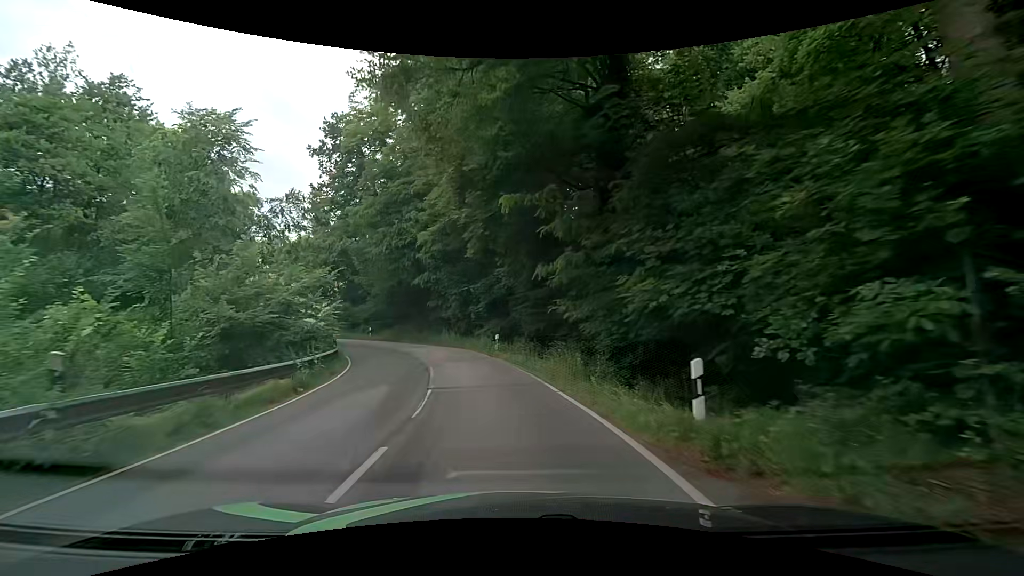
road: tertiary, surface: asphalt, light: Day
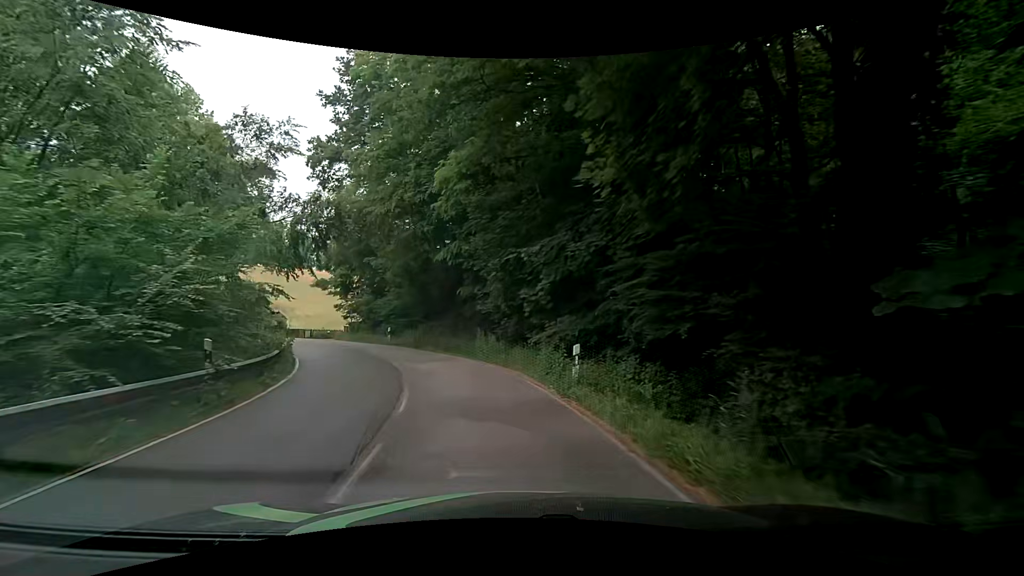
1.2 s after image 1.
(-0.7, +12.8) m; -7°
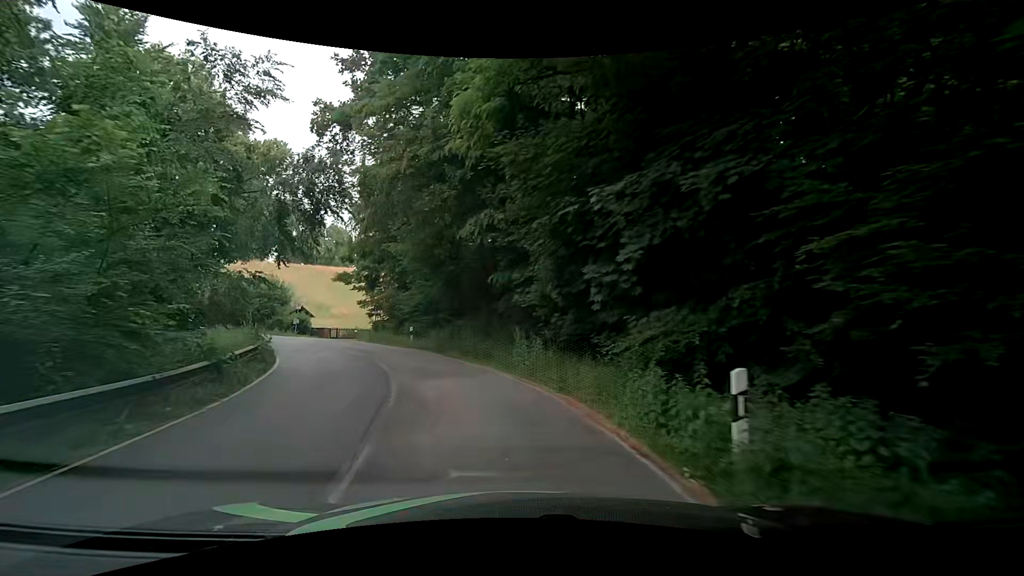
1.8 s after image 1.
(-0.3, +5.9) m; -4°
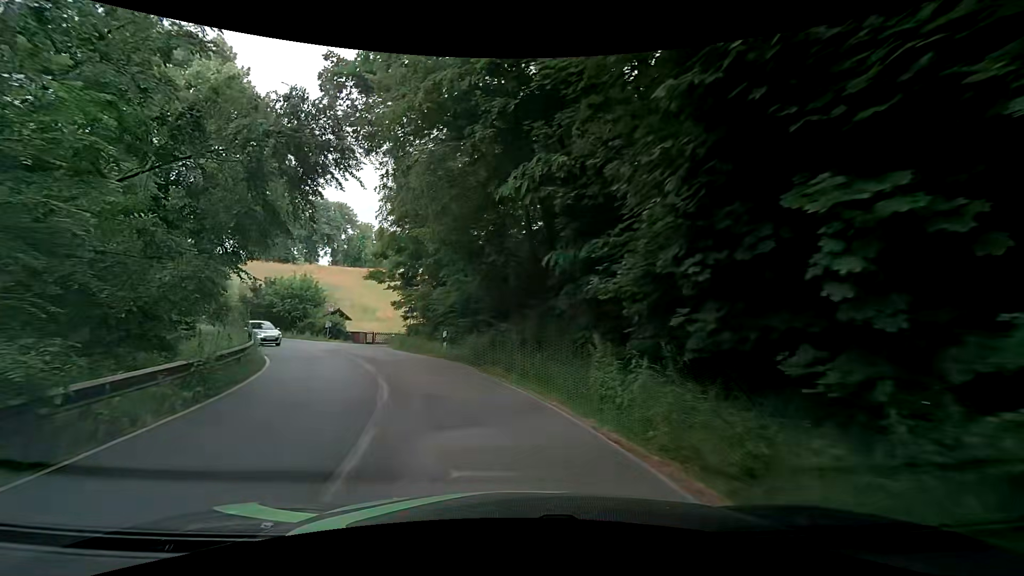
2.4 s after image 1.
(-0.3, +5.5) m; -6°
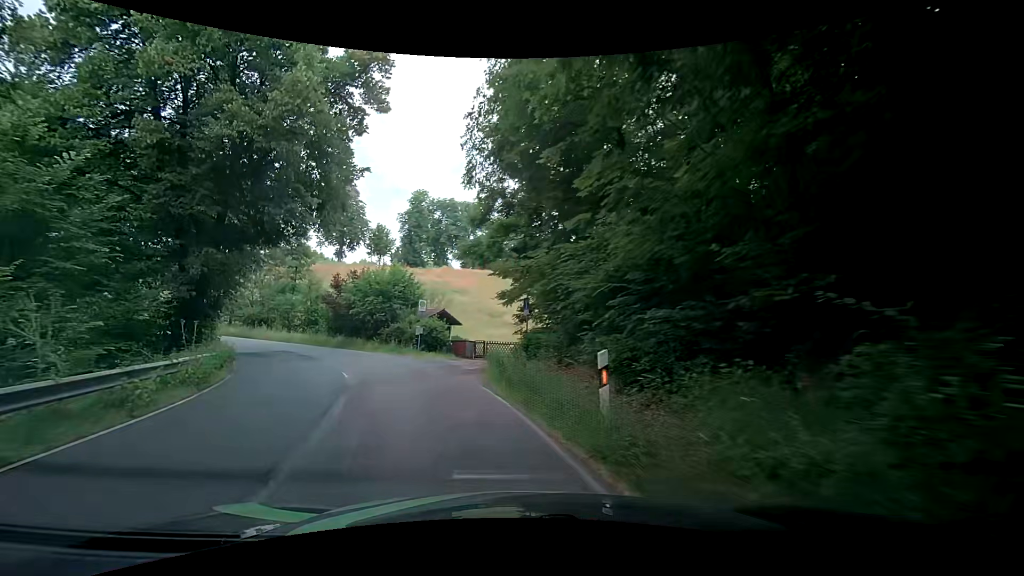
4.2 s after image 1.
(-1.9, +14.6) m; -15°
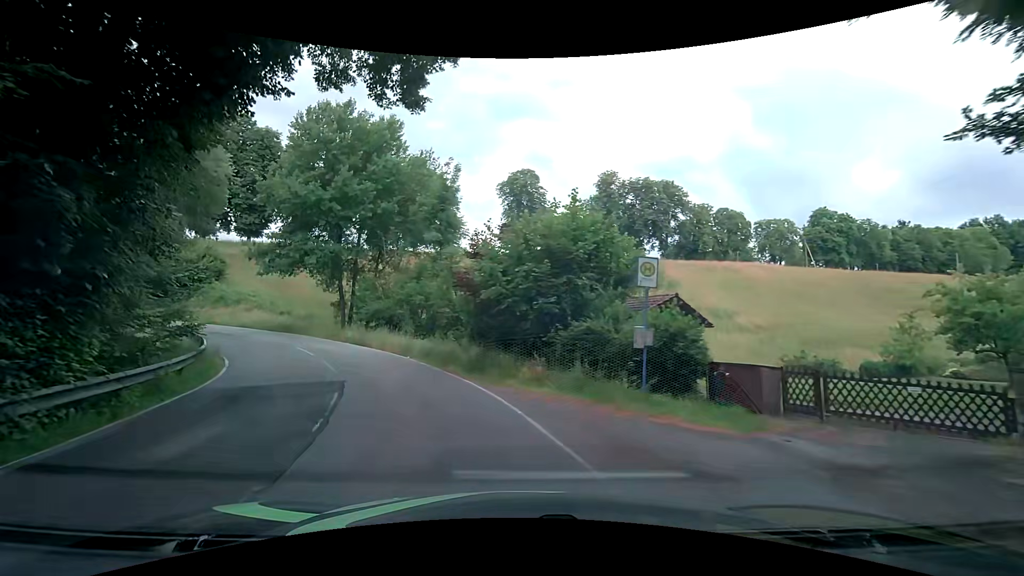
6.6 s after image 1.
(-3.5, +17.5) m; -22°
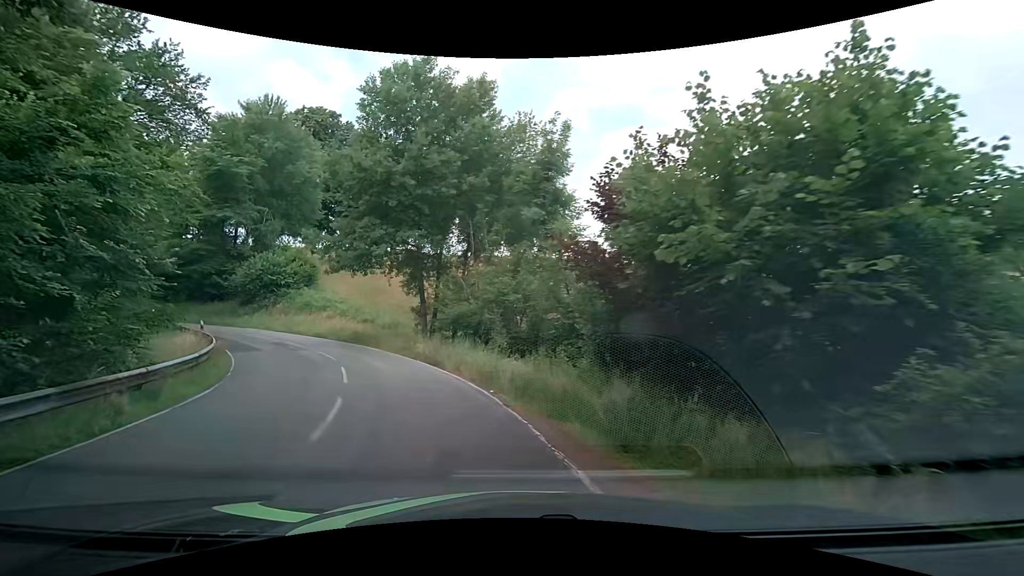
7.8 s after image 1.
(-0.9, +8.7) m; -10°
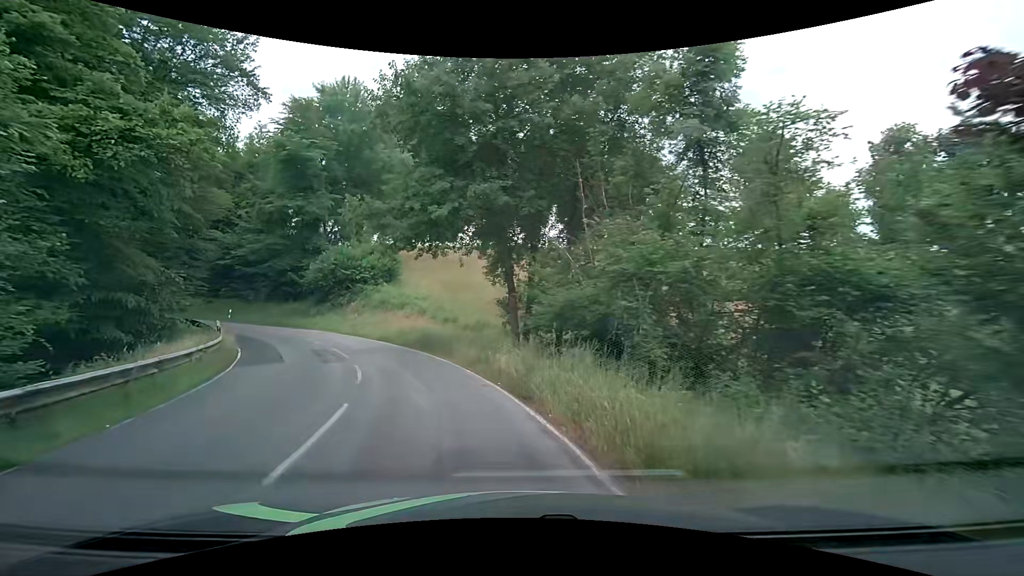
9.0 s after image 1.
(-1.2, +8.6) m; -13°
(-1, +10) (-5, +19) (-10, +28) (-17, +35) (-25, +41) (-34, +45) (-44, +47) (-54, +49) (-64, +49) (-74, +50) m
